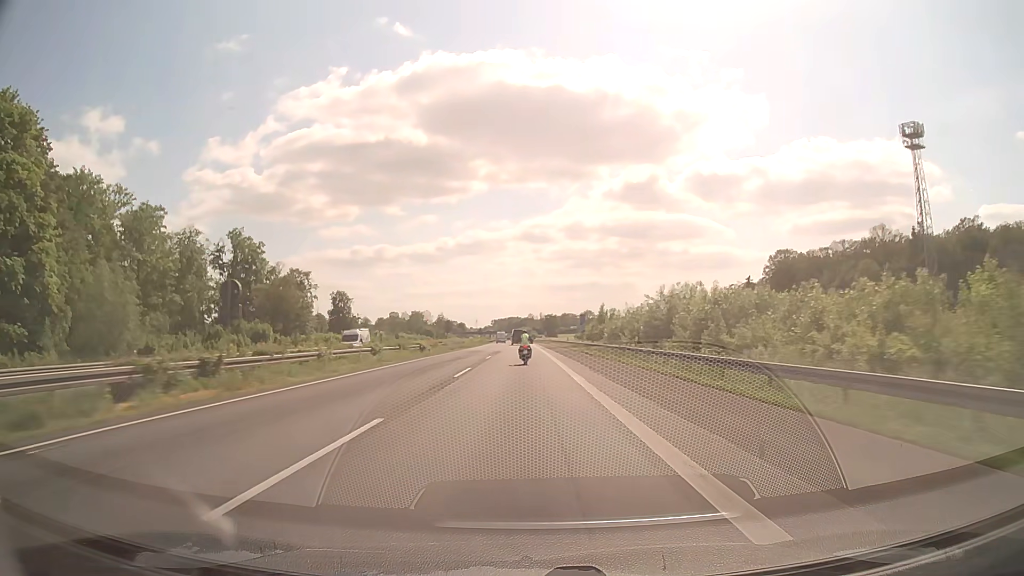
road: motorway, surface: asphalt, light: Day
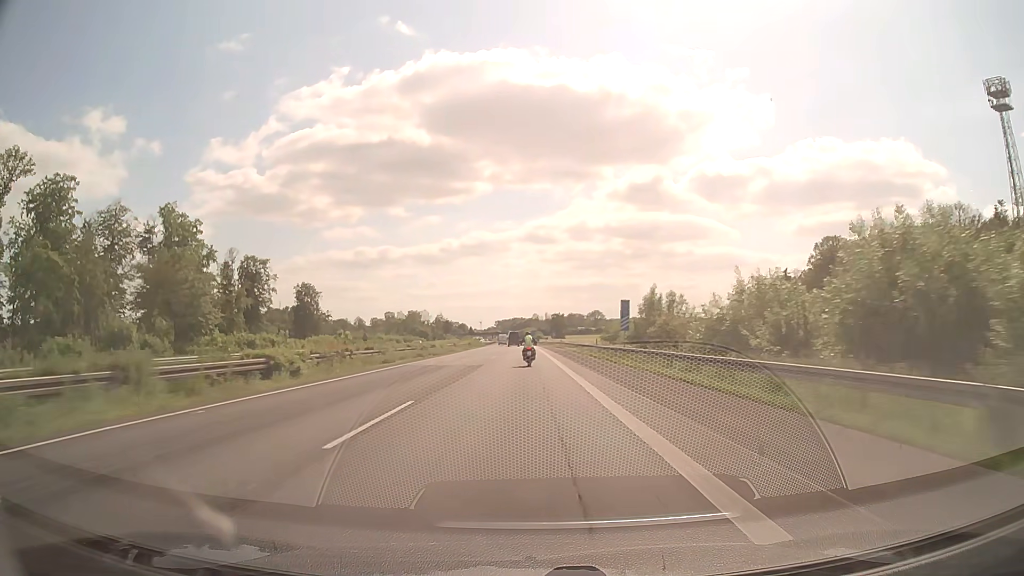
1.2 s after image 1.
(-0.1, +32.6) m; 0°
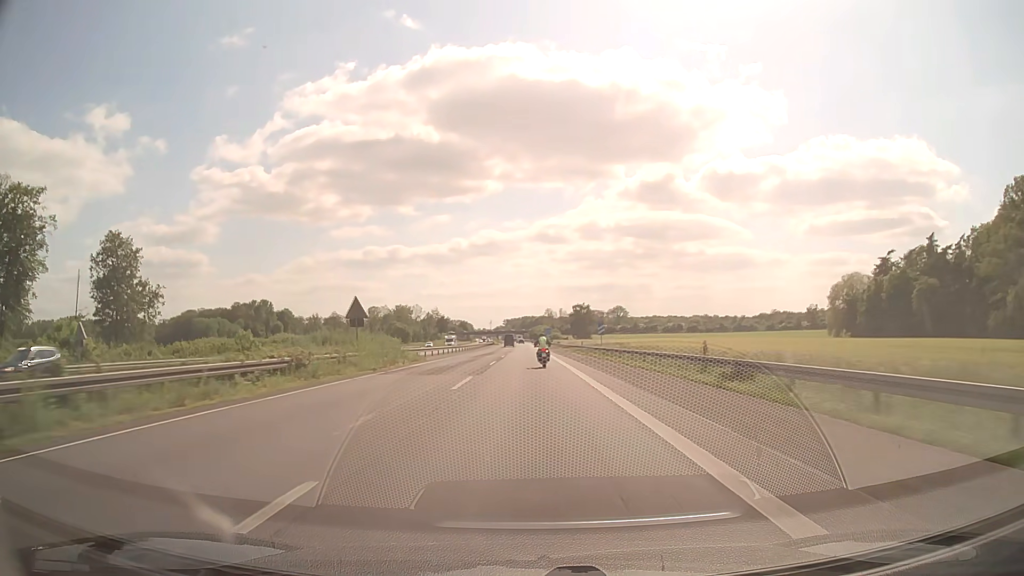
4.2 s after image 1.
(-0.8, +80.0) m; -1°
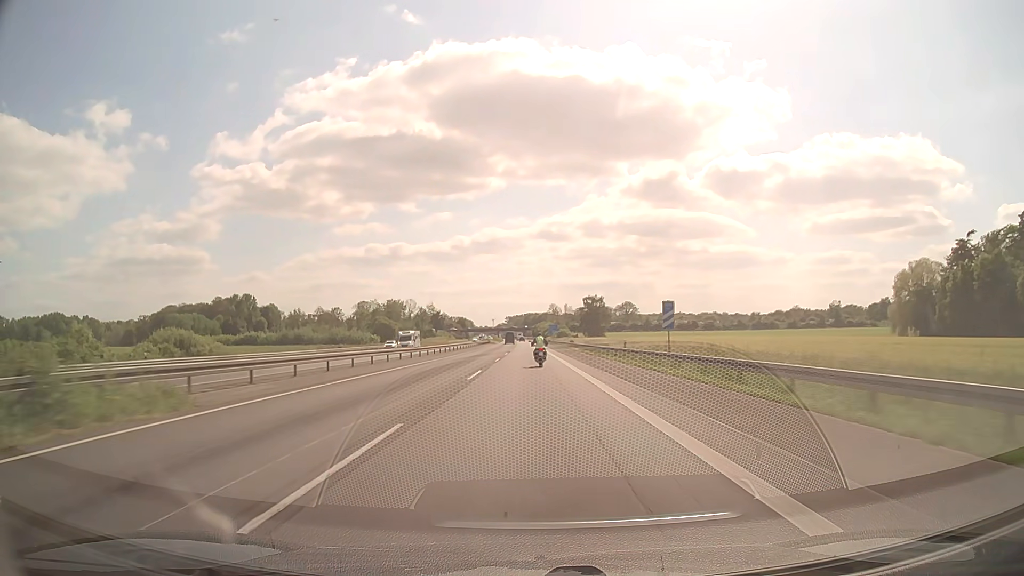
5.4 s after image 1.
(-0.1, +31.8) m; 0°
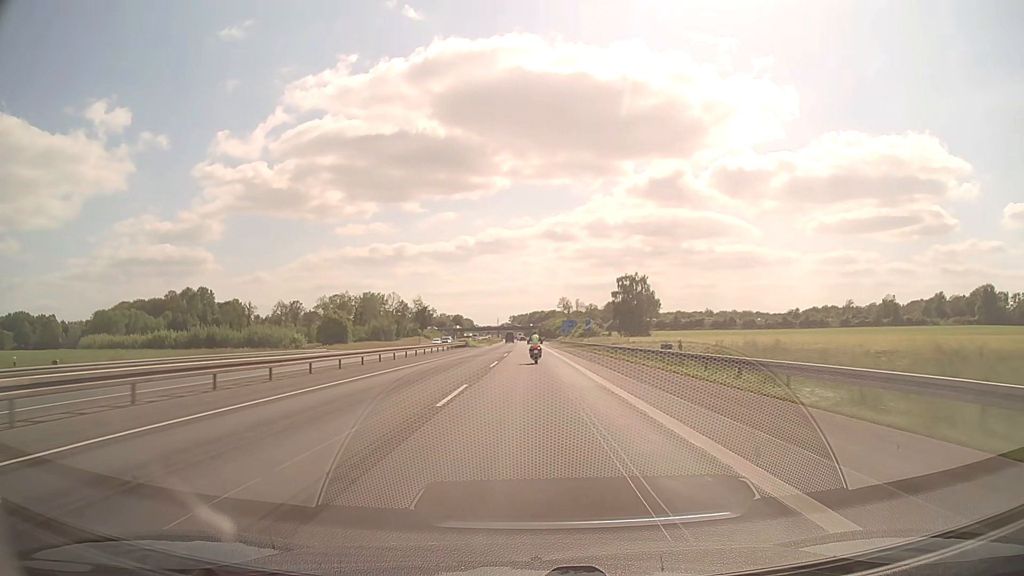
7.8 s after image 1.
(-0.2, +63.3) m; 0°
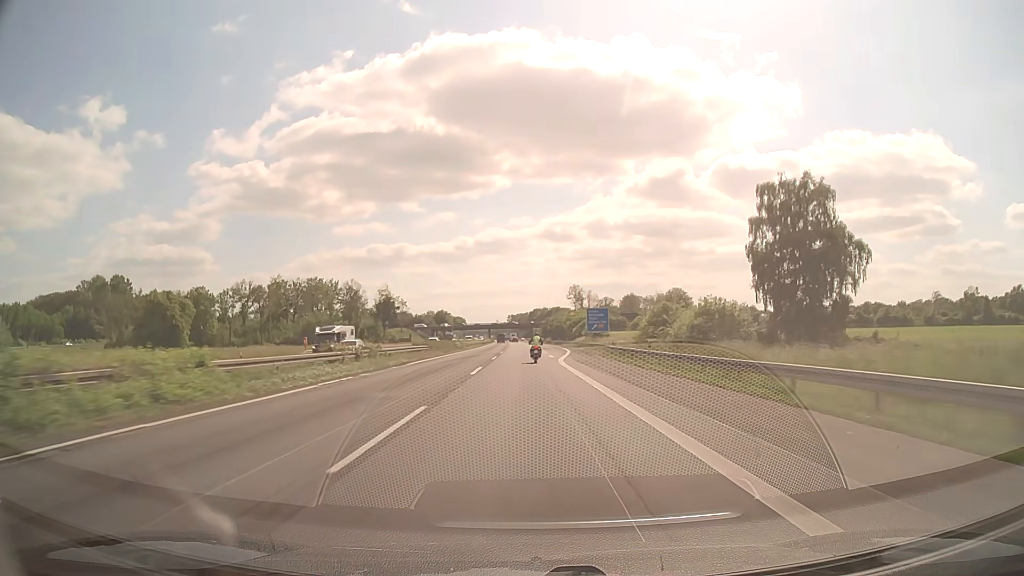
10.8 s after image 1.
(0.0, +78.5) m; 0°
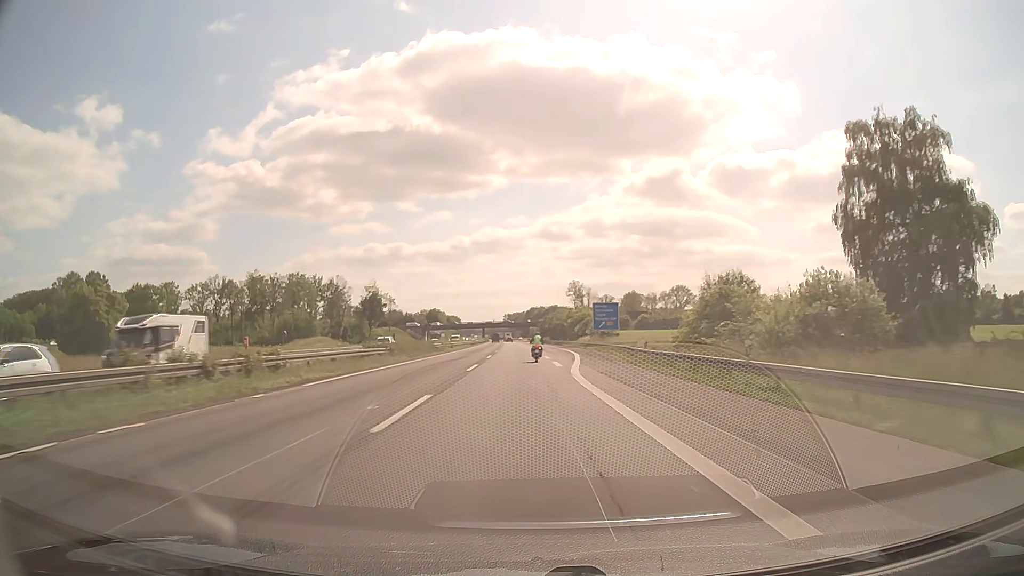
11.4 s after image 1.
(0.0, +15.5) m; 0°
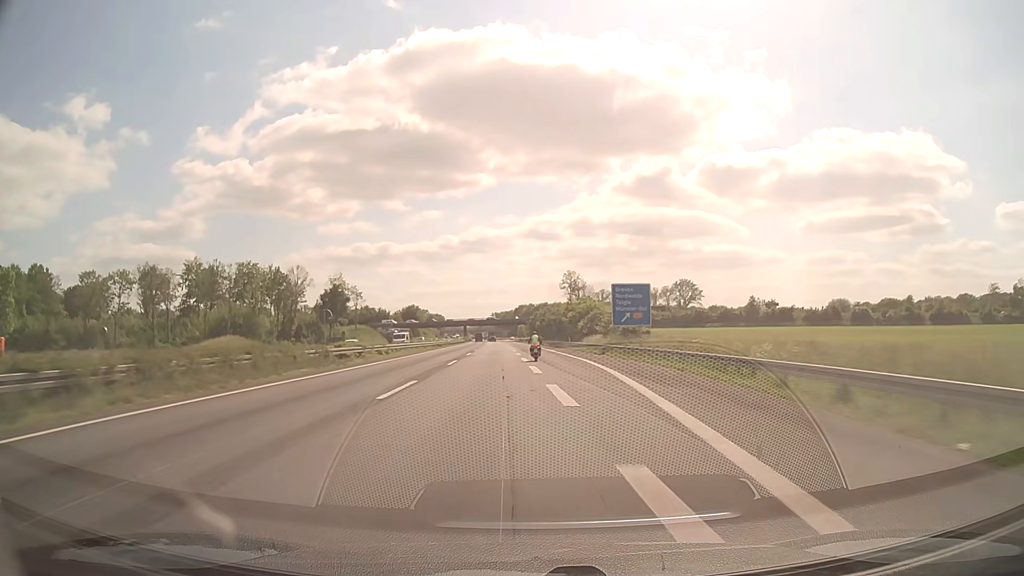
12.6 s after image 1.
(+0.3, +30.9) m; +1°
(0, +10) (0, +20) (0, +30) (0, +40) (0, +50) (0, +60) (0, +70) (0, +80) (-1, +90) (-1, +100) m
